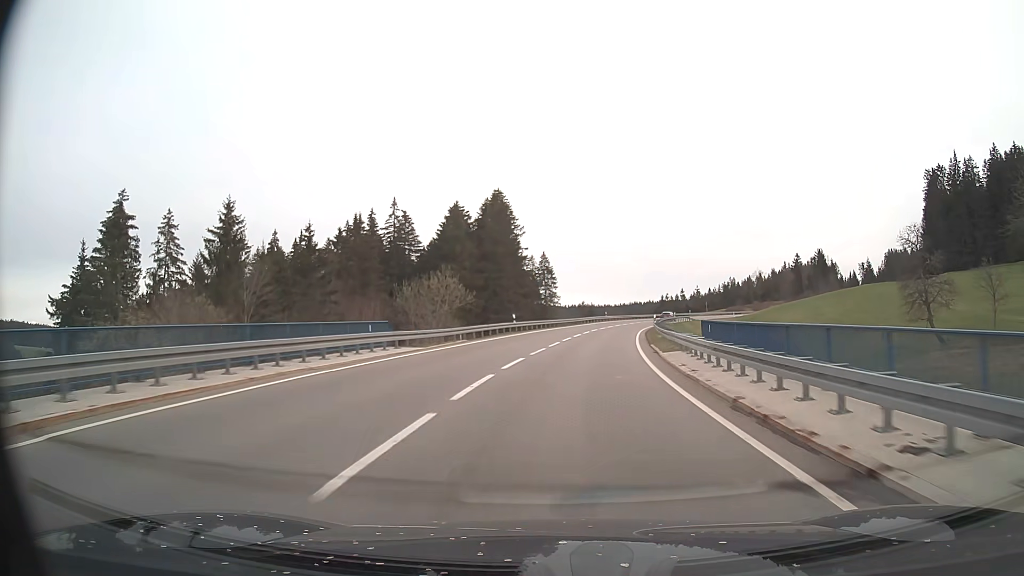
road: primary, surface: asphalt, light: Day
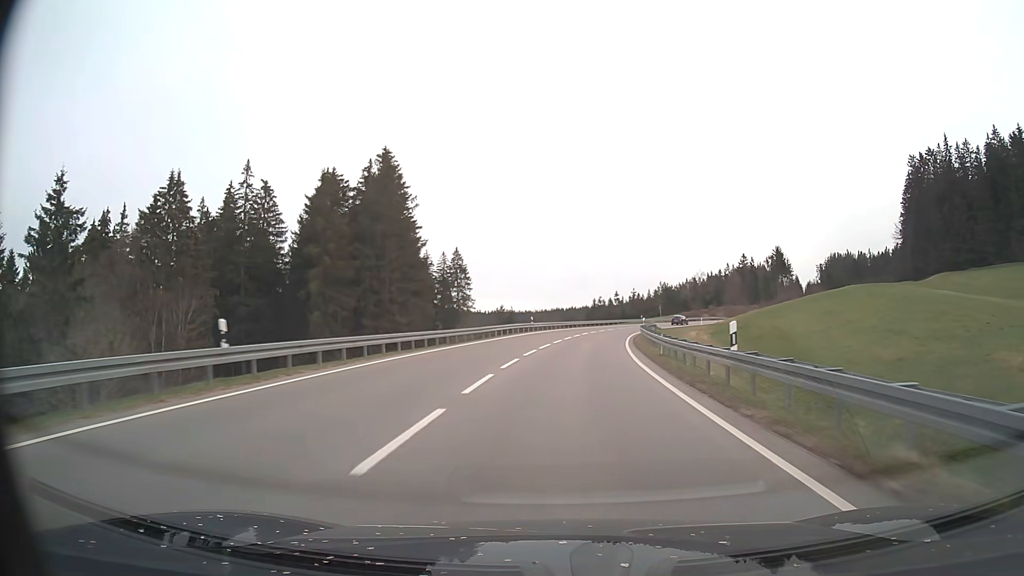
(+2.2, +35.0) m; +7°
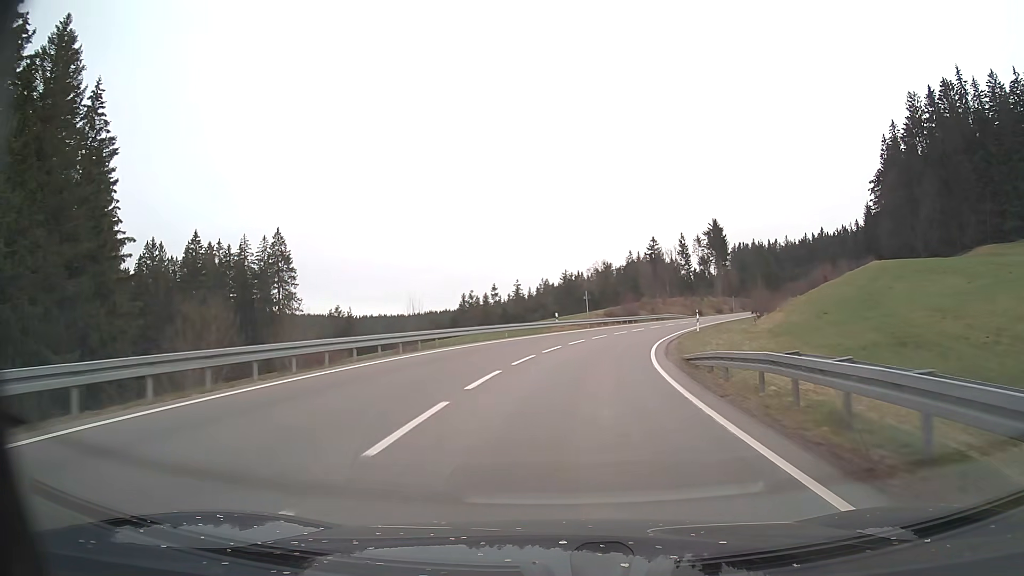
(+4.8, +59.3) m; +11°
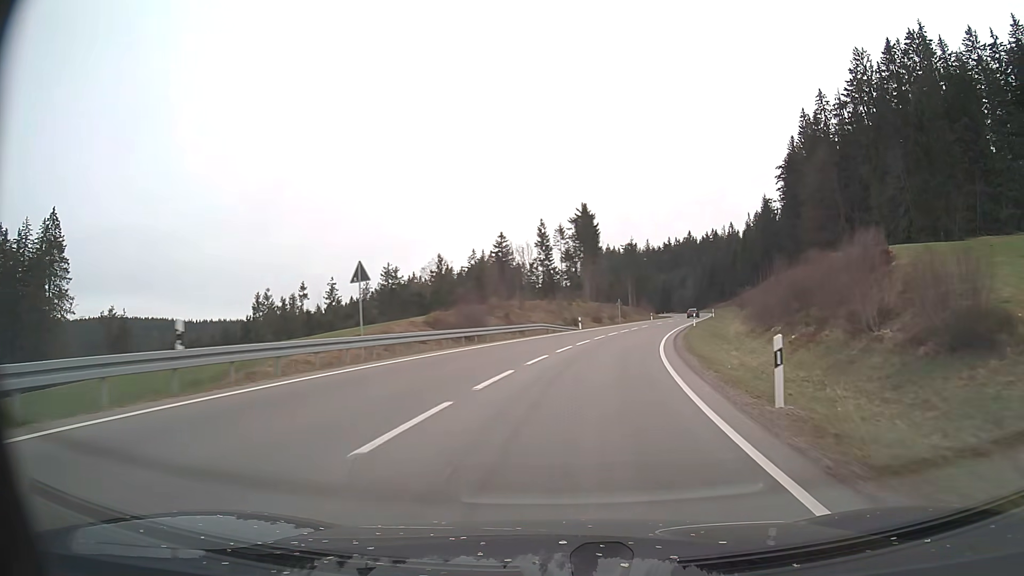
(+3.8, +35.7) m; +13°
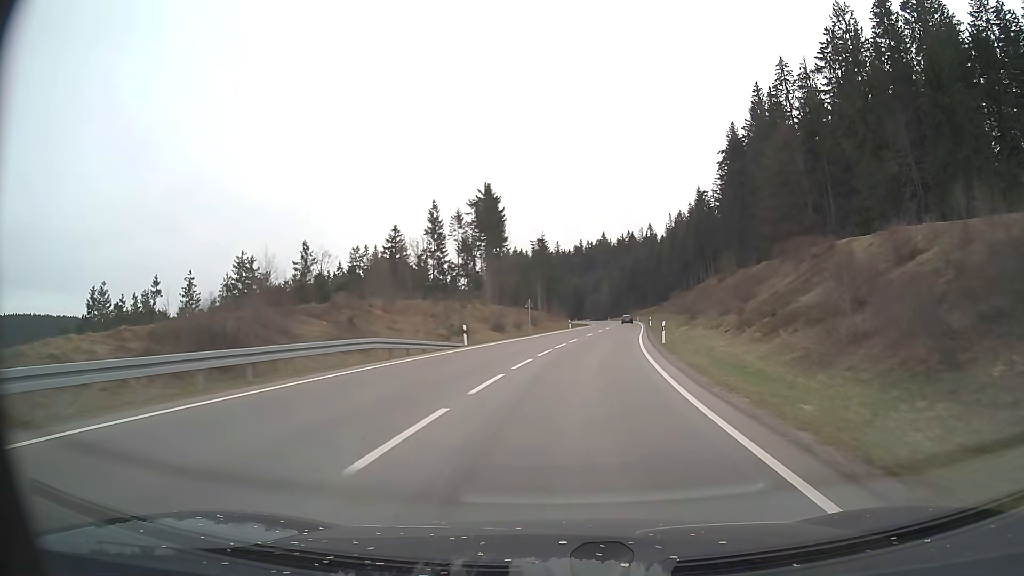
(+1.9, +24.1) m; +8°
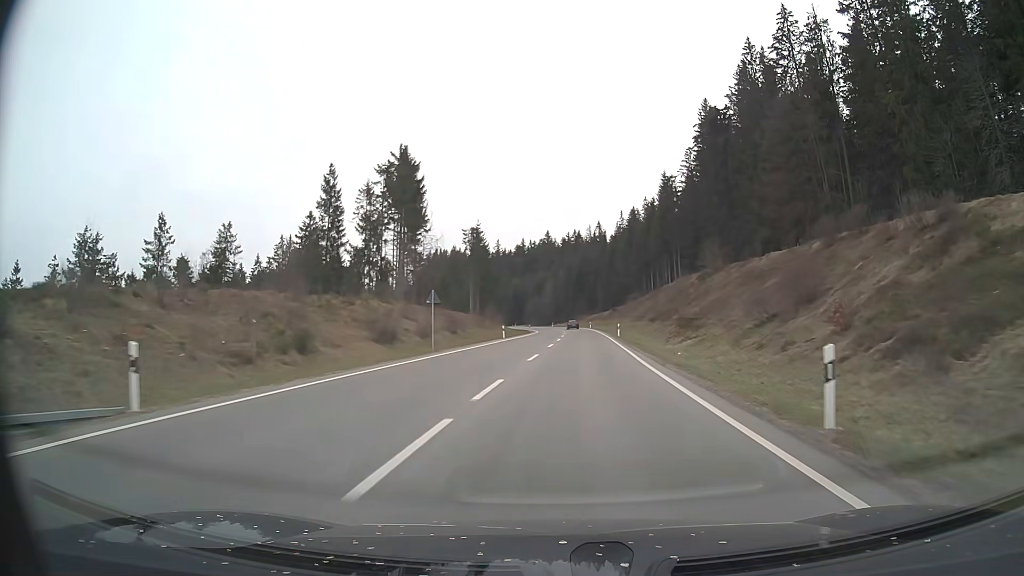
(+1.1, +24.8) m; +5°
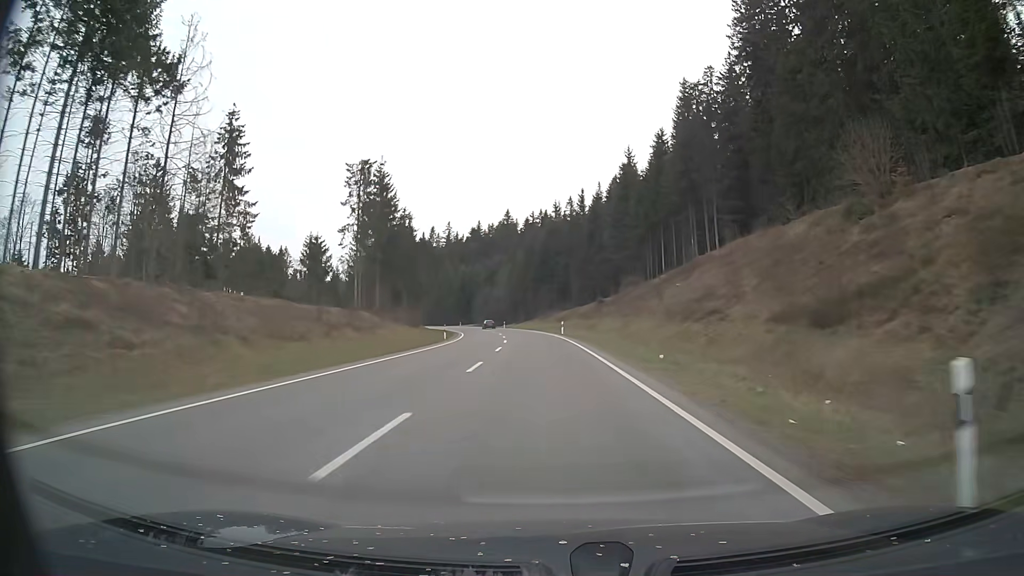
(+2.6, +54.1) m; +3°
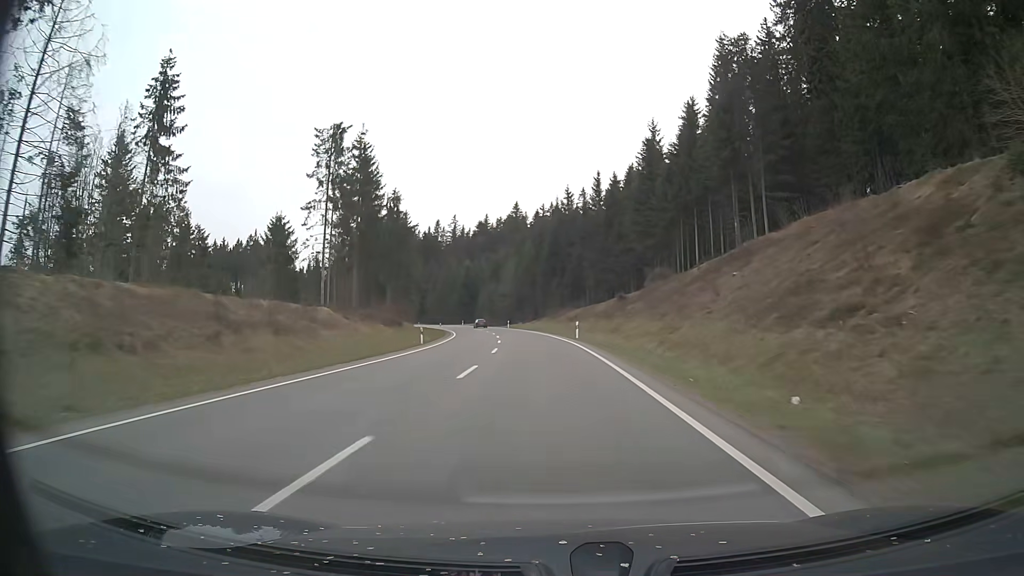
(-0.1, +14.0) m; -1°
(0, +10) (0, +20) (-1, +30) (-1, +40) (-2, +50) (-3, +60) (-5, +70) (-6, +80) (-8, +89) (-10, +99) m
